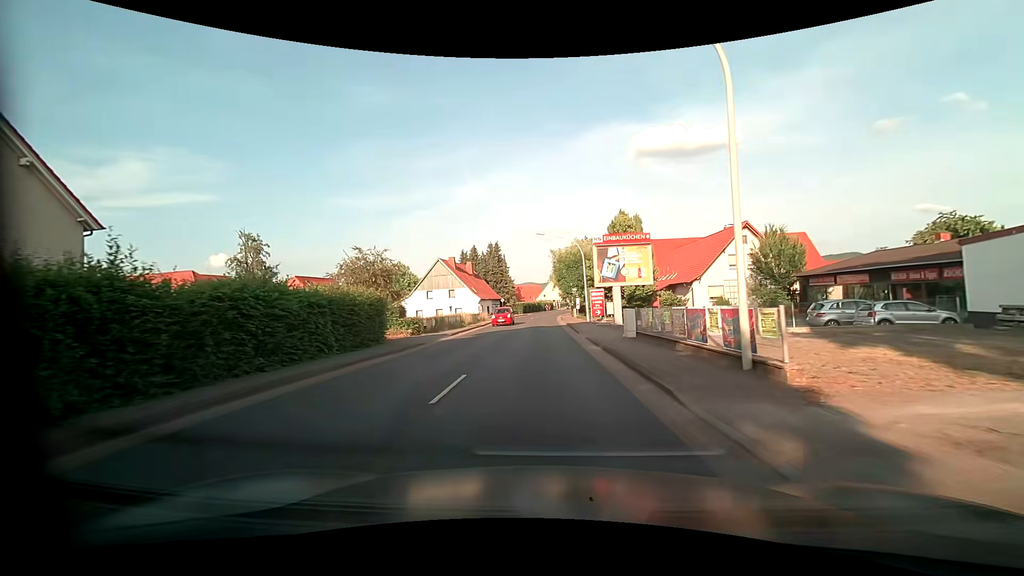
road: primary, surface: asphalt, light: Day
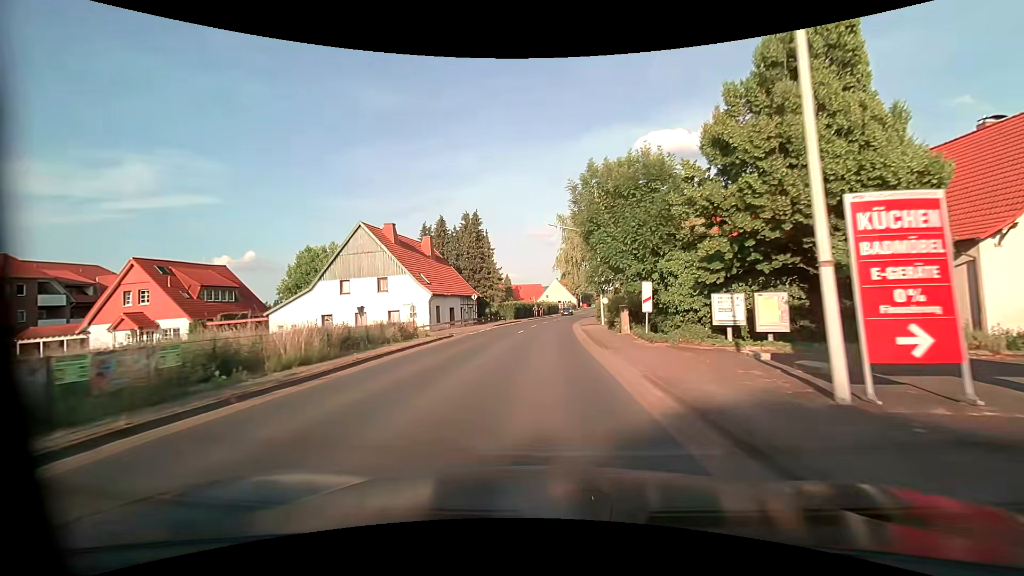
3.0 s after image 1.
(-0.2, +33.6) m; 0°
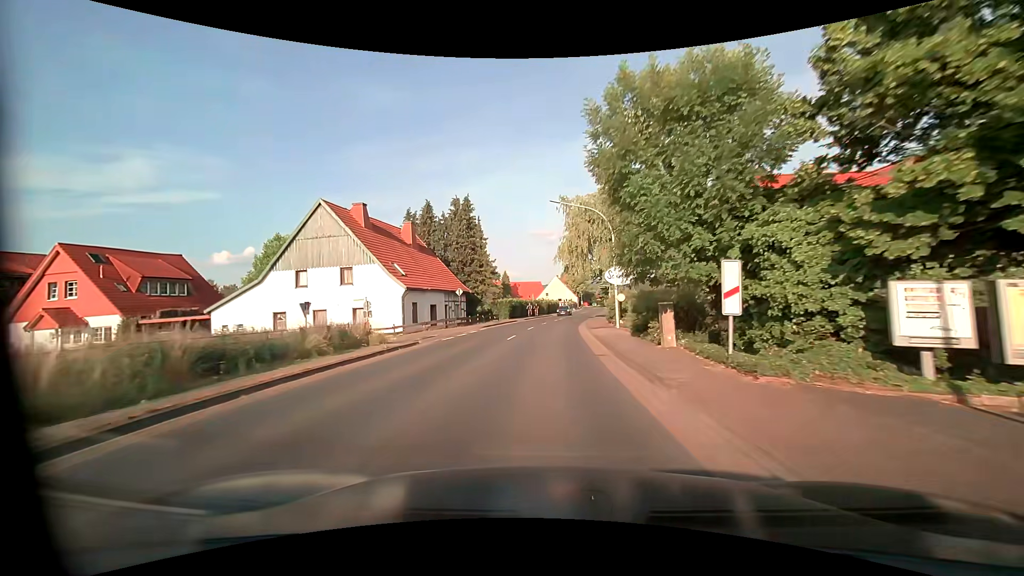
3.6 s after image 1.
(0.0, +7.7) m; 0°
(0, +10) (0, +20) (+1, +30) (+1, +40) (+2, +50) (+4, +60) (+5, +70) (+7, +80) (+8, +90) (+9, +99) m
